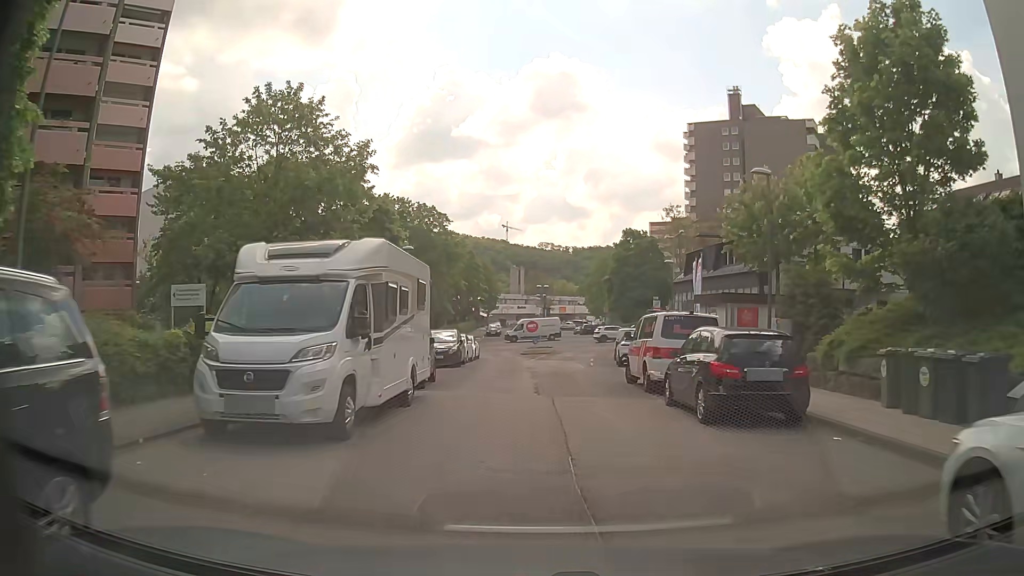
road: residential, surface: asphalt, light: Day
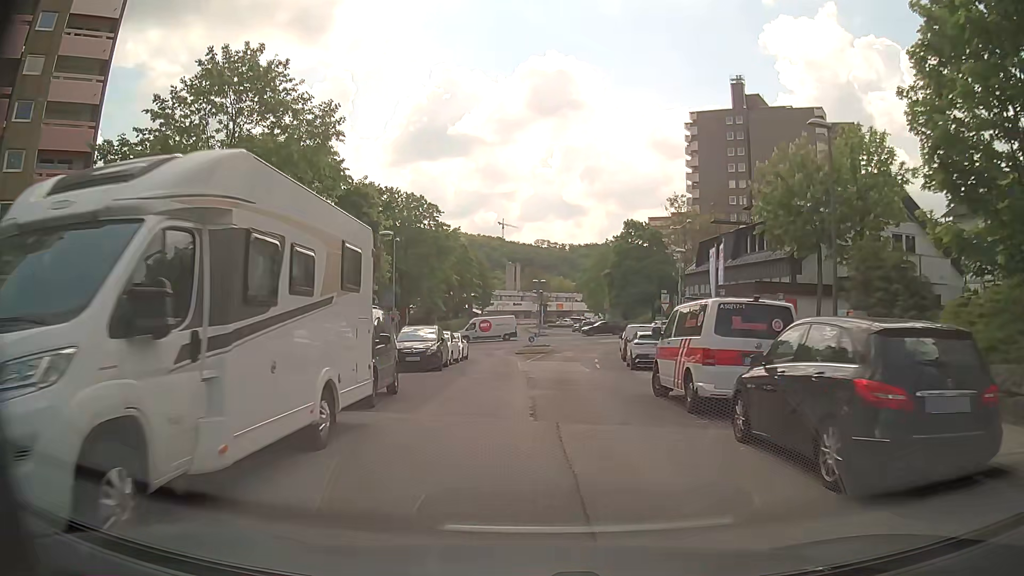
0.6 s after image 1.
(0.0, +5.0) m; 0°
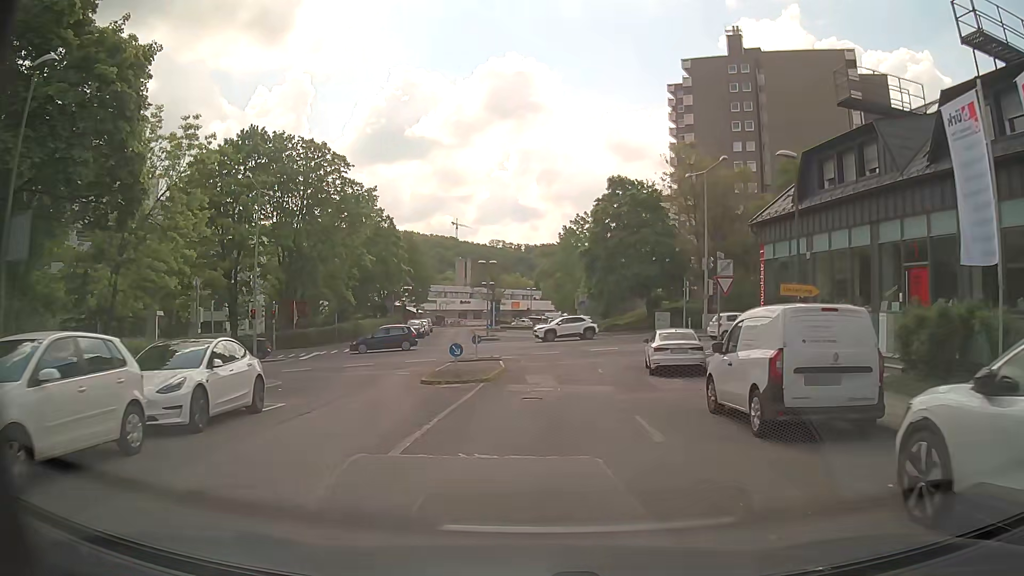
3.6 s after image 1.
(+0.8, +24.2) m; +4°
(0, +10) (+1, +20) (+4, +29) (+10, +37) (+20, +40) (+29, +42) (+39, +44) (+49, +45) (+59, +47) (+69, +48) m
